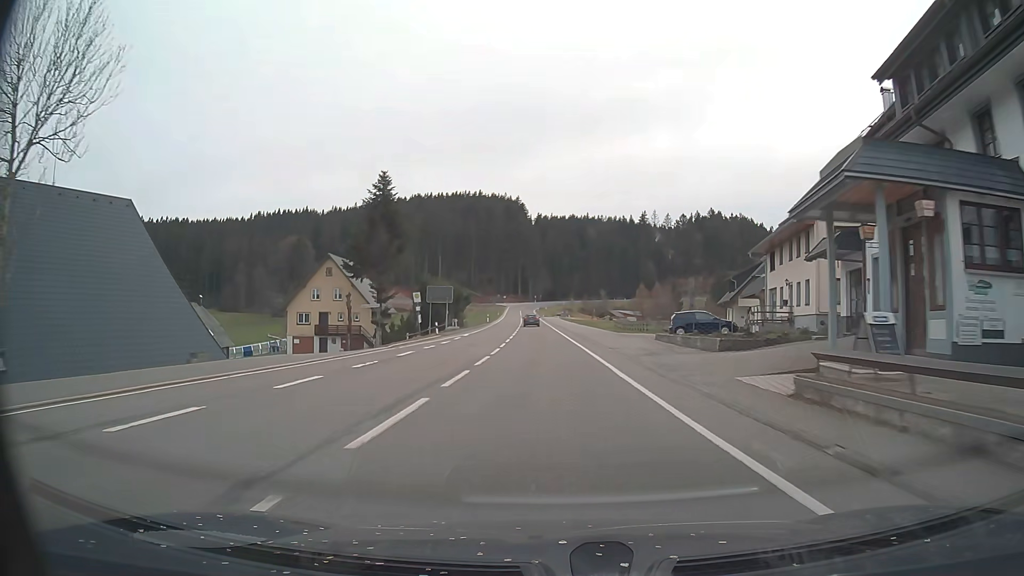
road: primary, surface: asphalt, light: Day
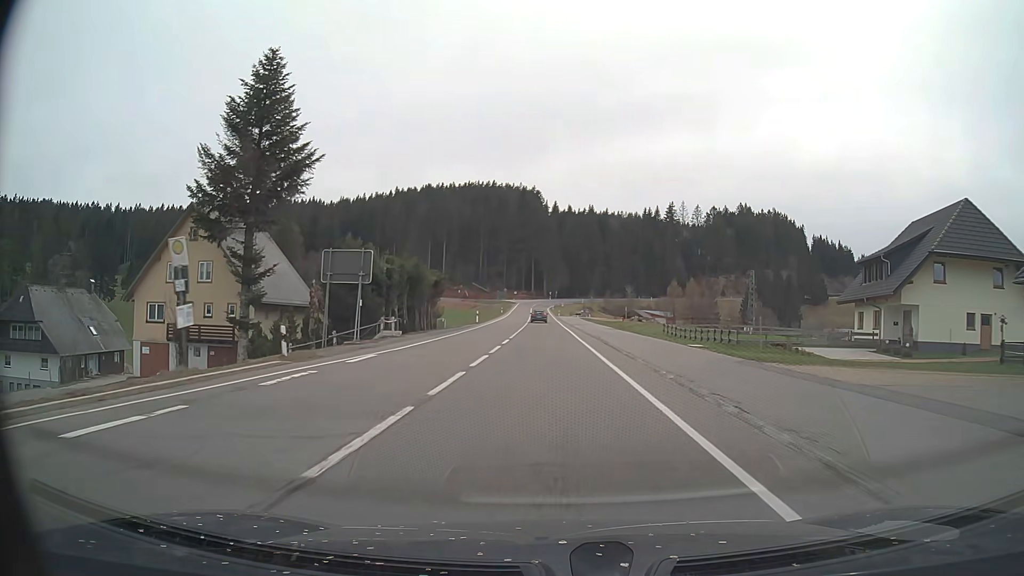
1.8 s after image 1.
(-0.4, +31.6) m; -1°
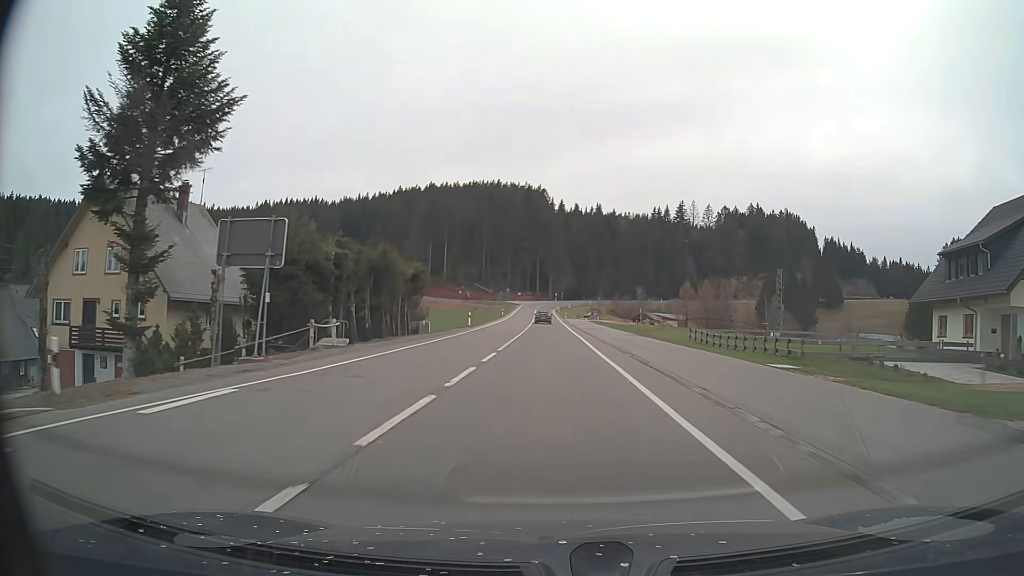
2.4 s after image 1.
(-0.1, +10.6) m; -1°
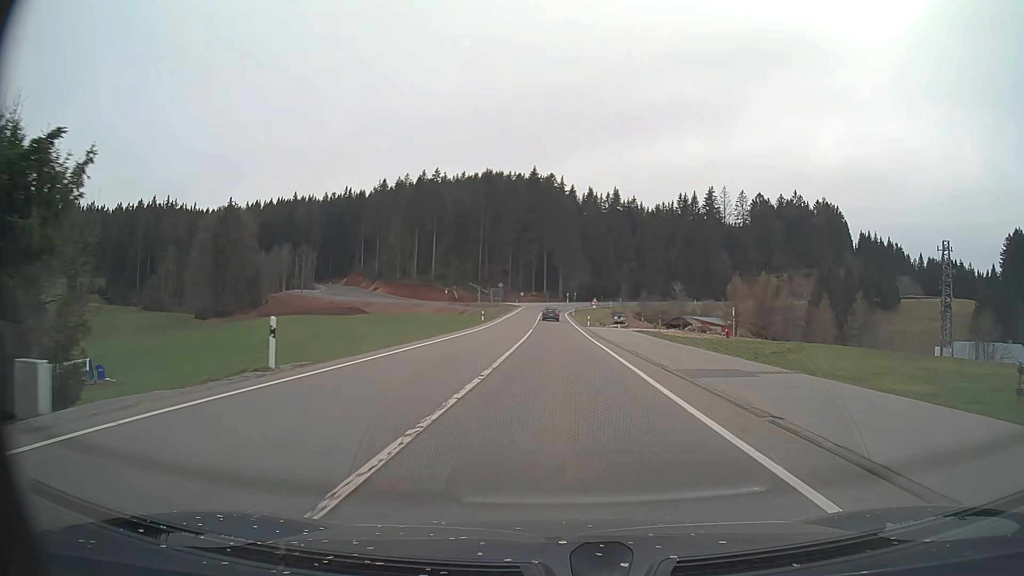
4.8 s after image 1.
(-0.3, +42.1) m; 0°
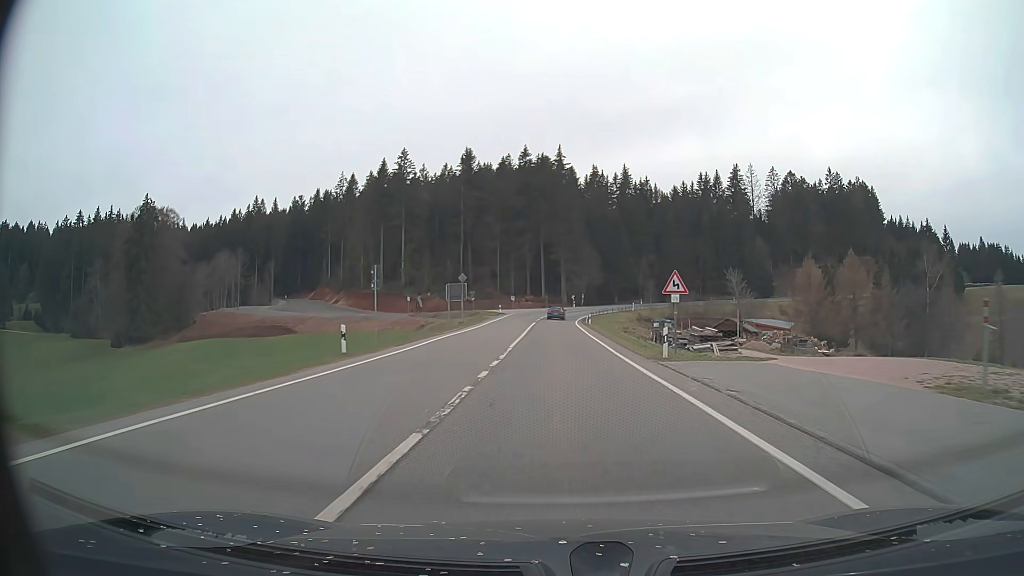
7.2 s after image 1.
(-0.1, +42.1) m; 0°
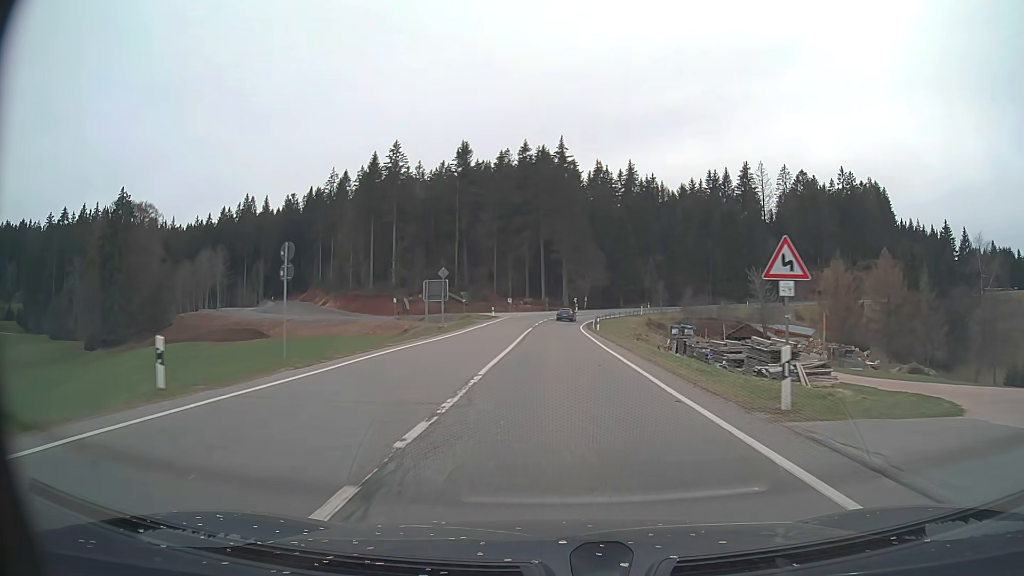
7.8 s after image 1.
(0.0, +10.5) m; 0°
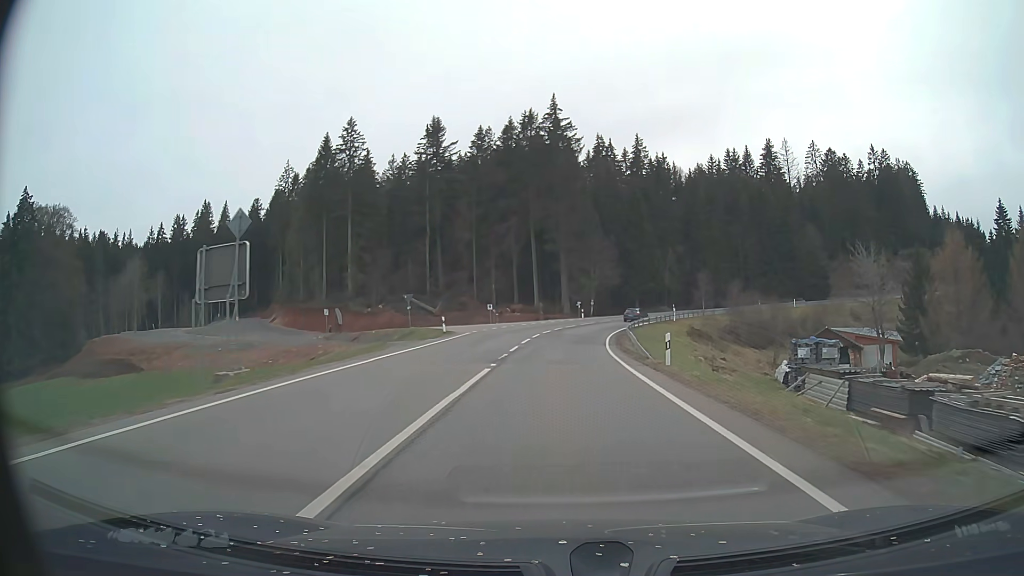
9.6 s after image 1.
(+0.1, +31.4) m; 0°
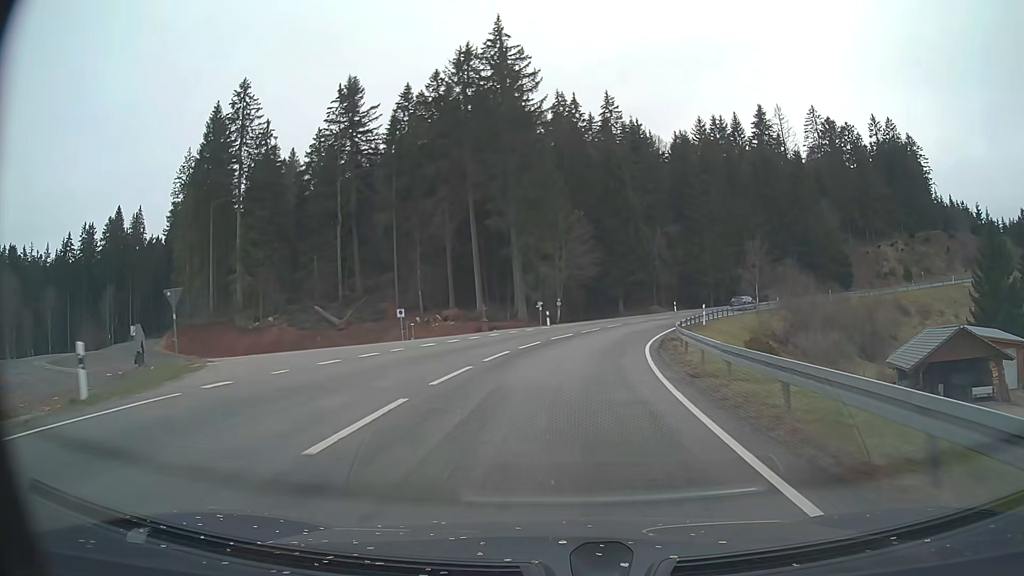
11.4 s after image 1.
(+0.7, +31.3) m; +4°
